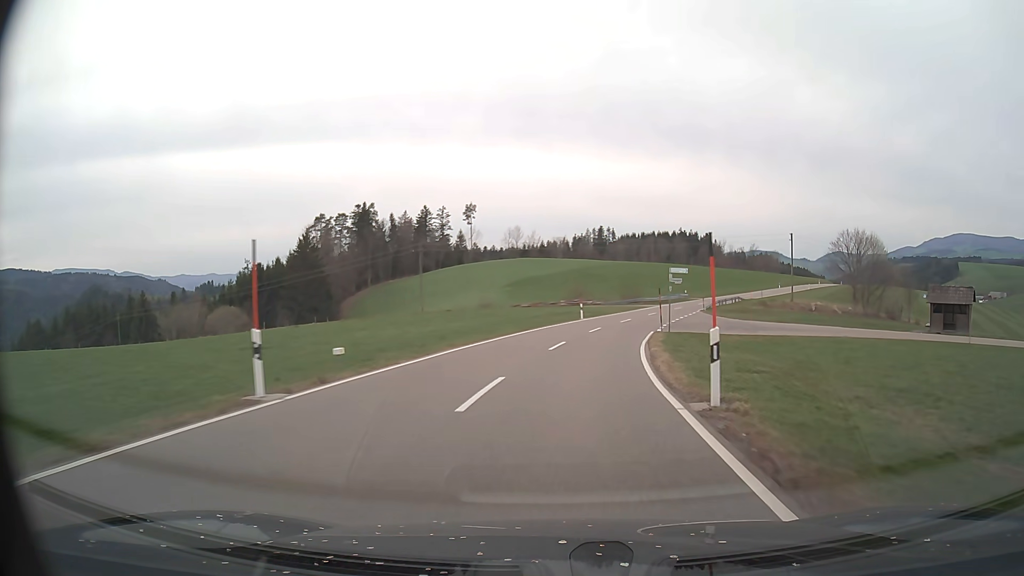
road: tertiary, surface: asphalt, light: Day
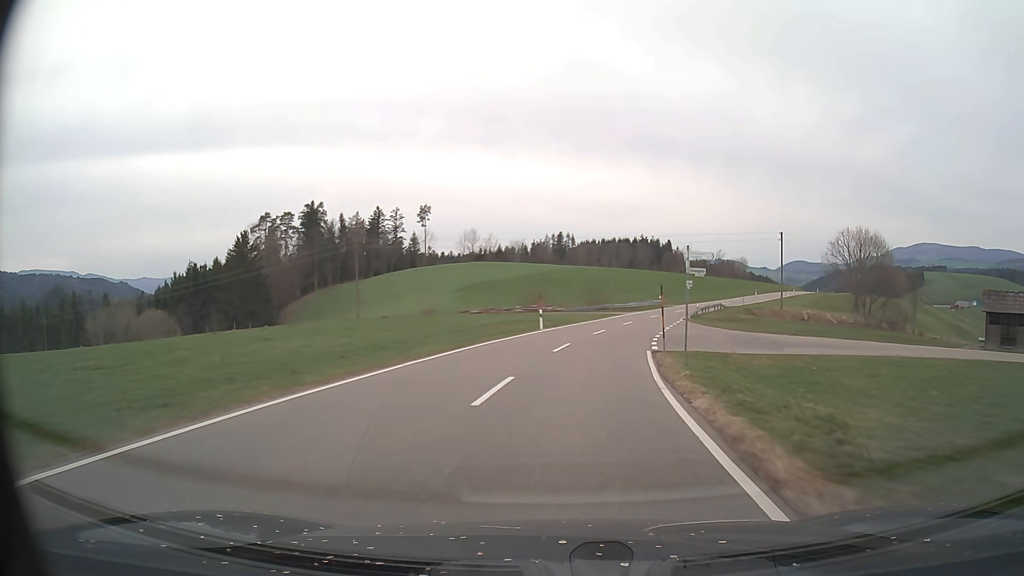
(+0.3, +11.5) m; +3°
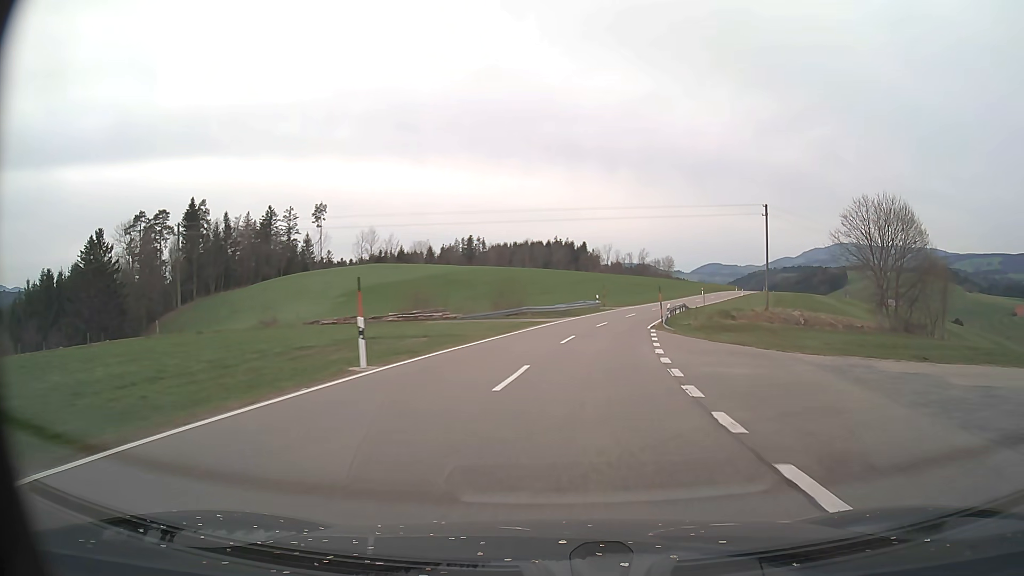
(+1.5, +23.0) m; +8°
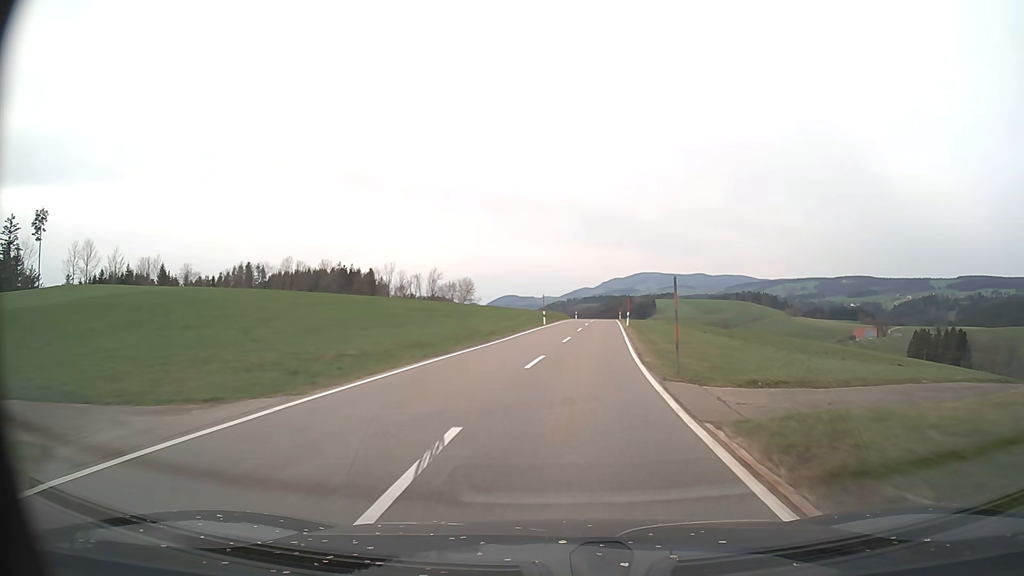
(+8.5, +55.5) m; +17°
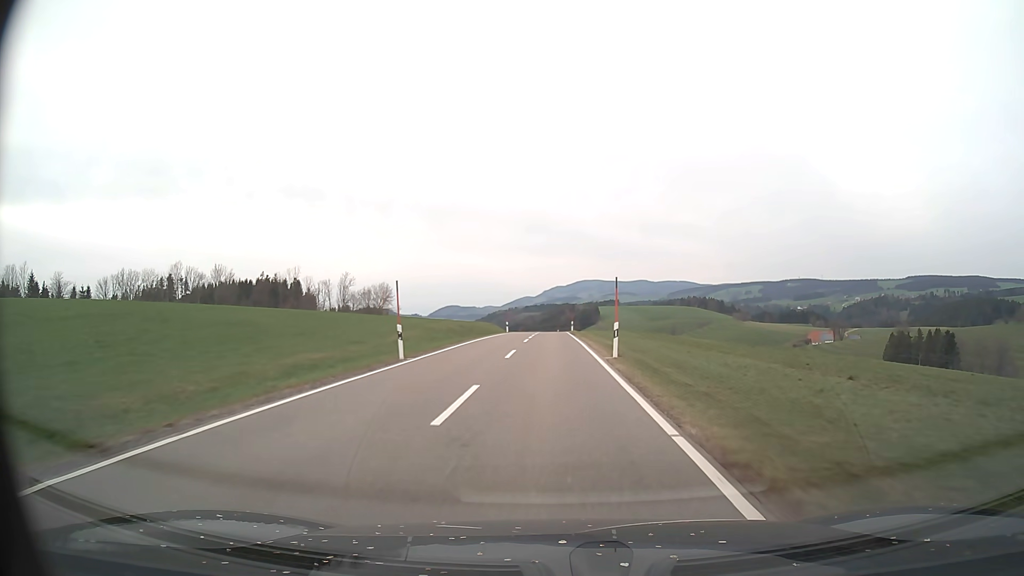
(+2.3, +32.4) m; +6°
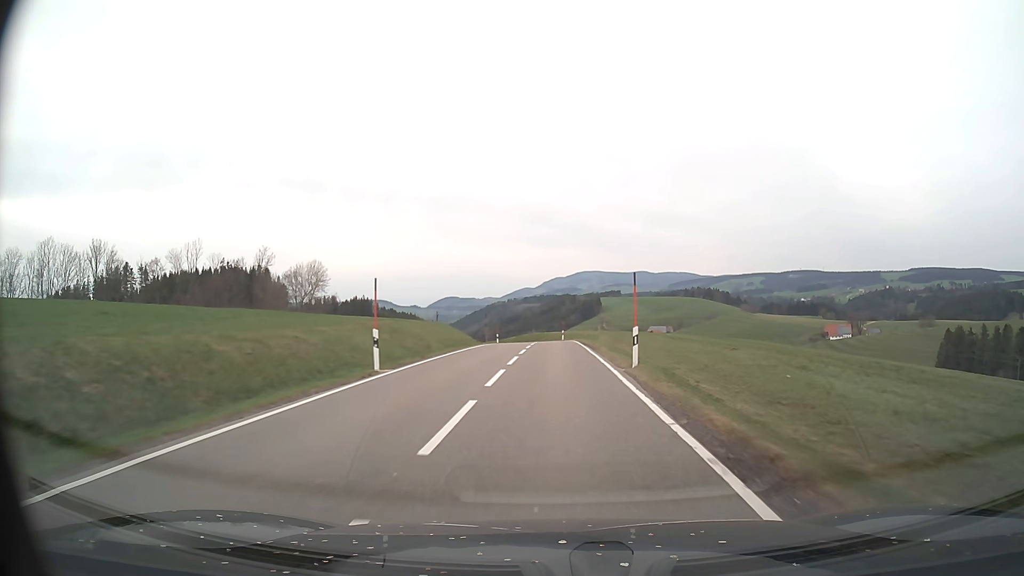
(-0.3, +51.3) m; 0°
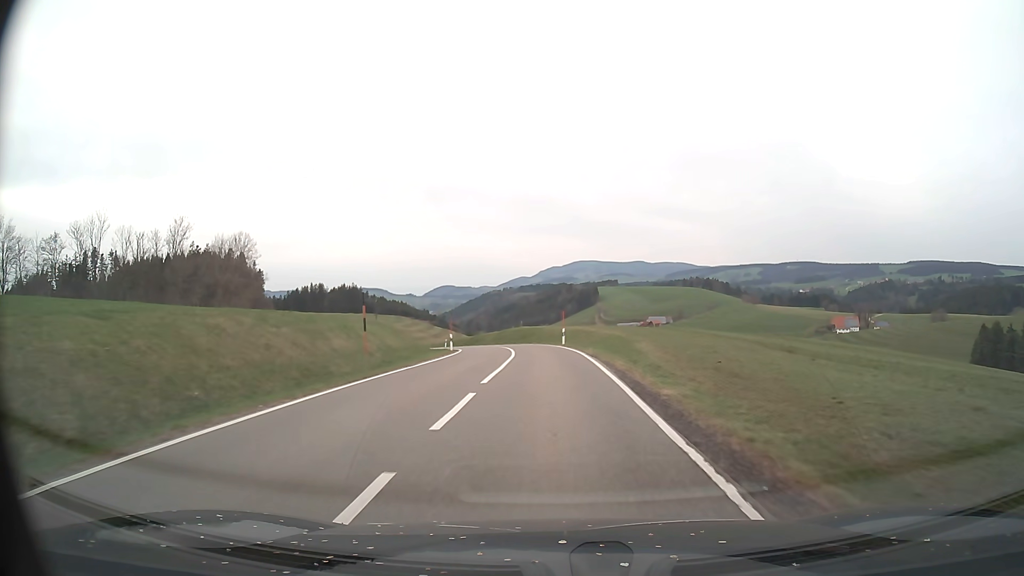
(+0.2, +29.4) m; +1°
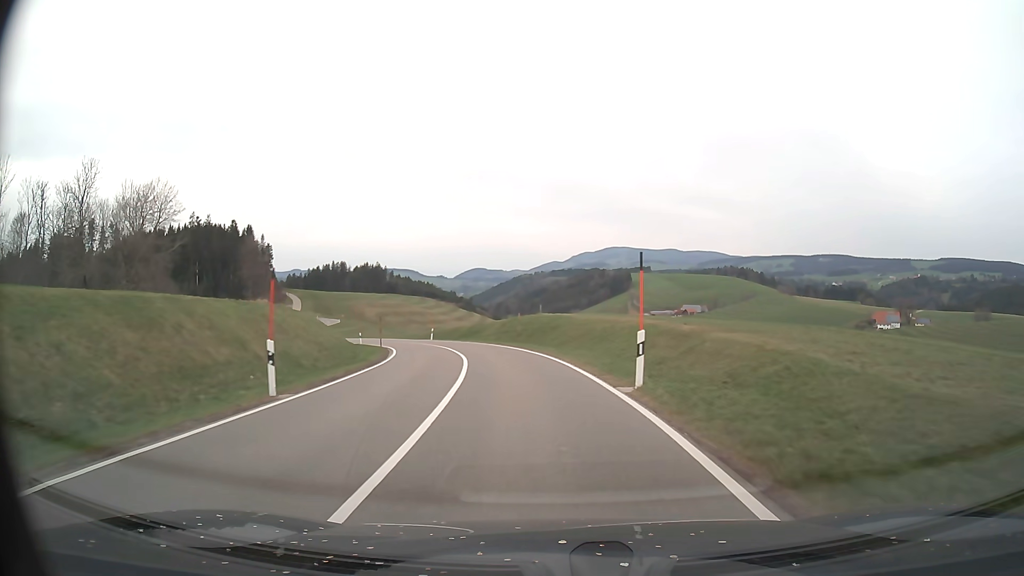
(-0.3, +28.9) m; -2°
(0, +10) (-1, +20) (-3, +30) (-5, +40) (-8, +49) (-11, +59) (-15, +68) (-20, +76) (-25, +85) (-30, +94) m
